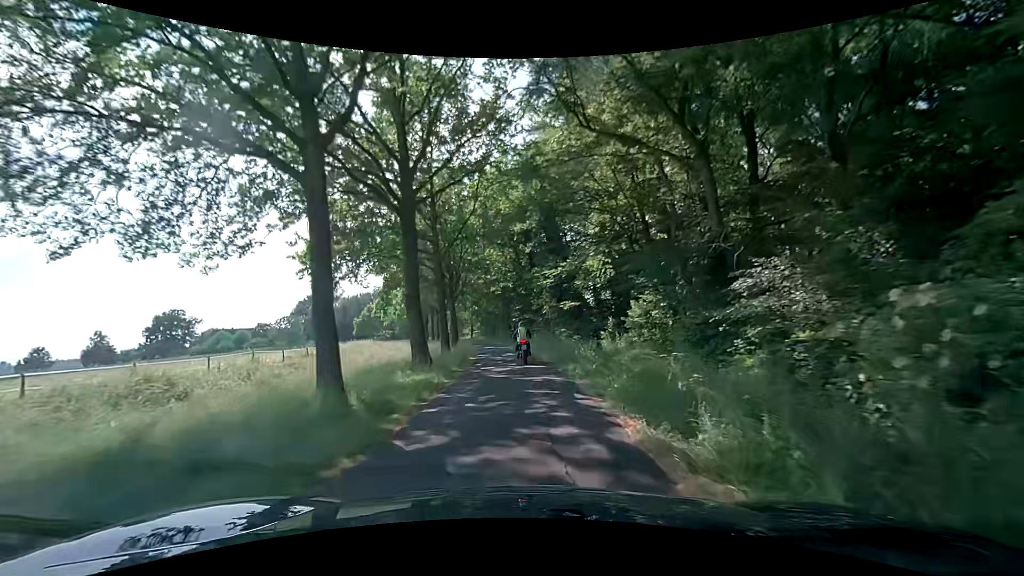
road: unclassified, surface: asphalt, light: Day
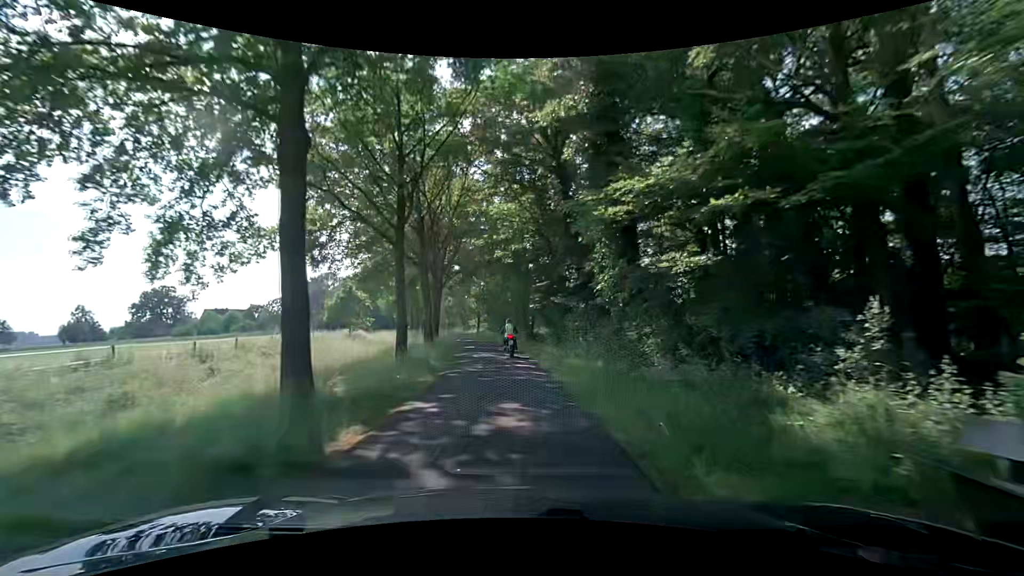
(-0.2, +20.9) m; -1°
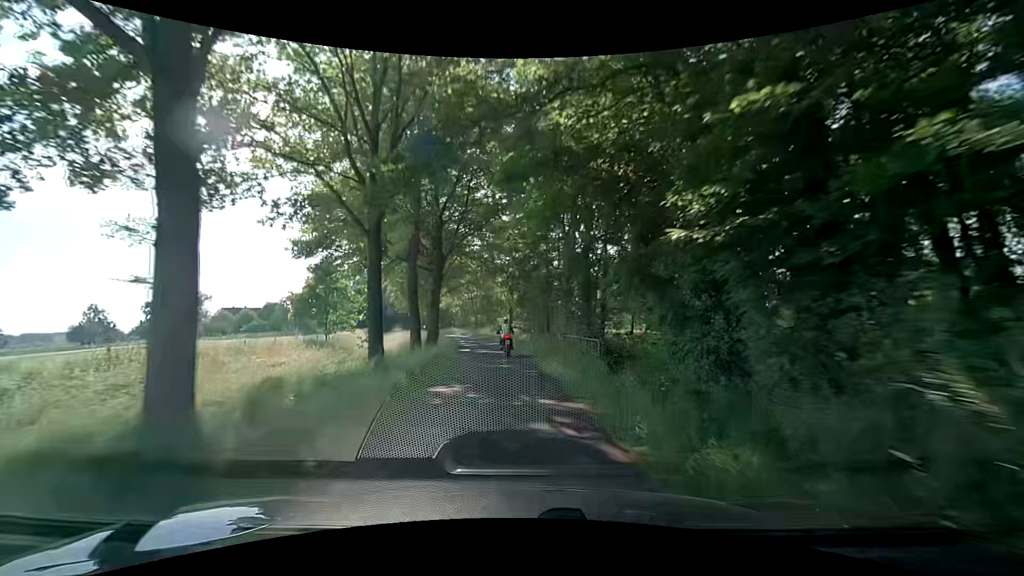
(-1.2, +22.0) m; -5°
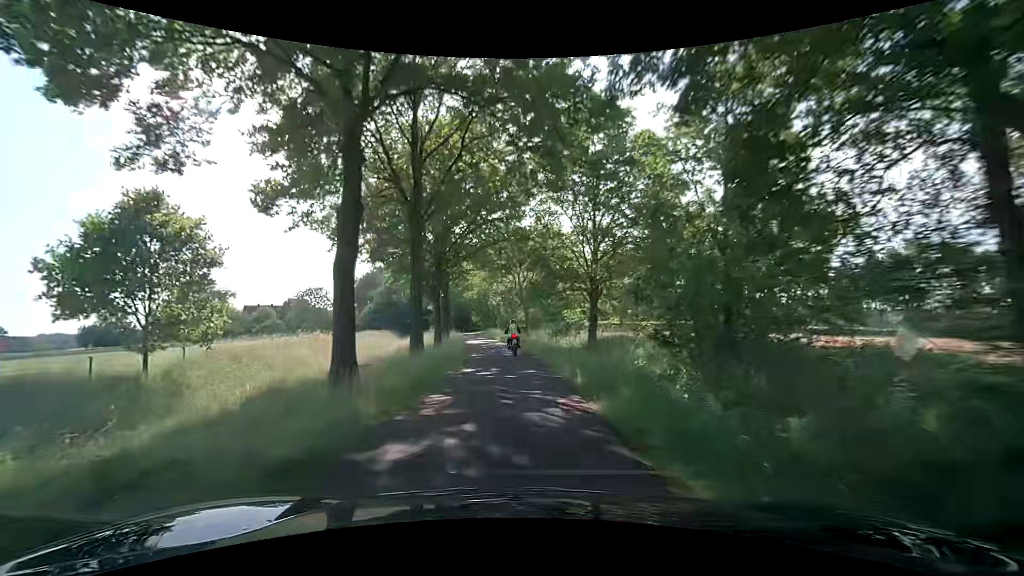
(-2.1, +30.0) m; -8°
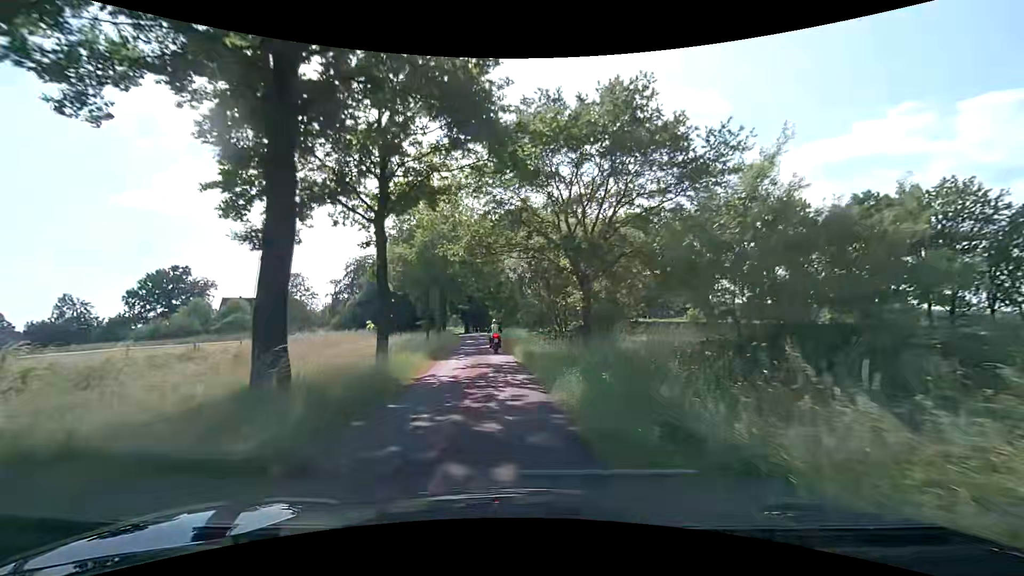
(-0.6, +28.9) m; -2°
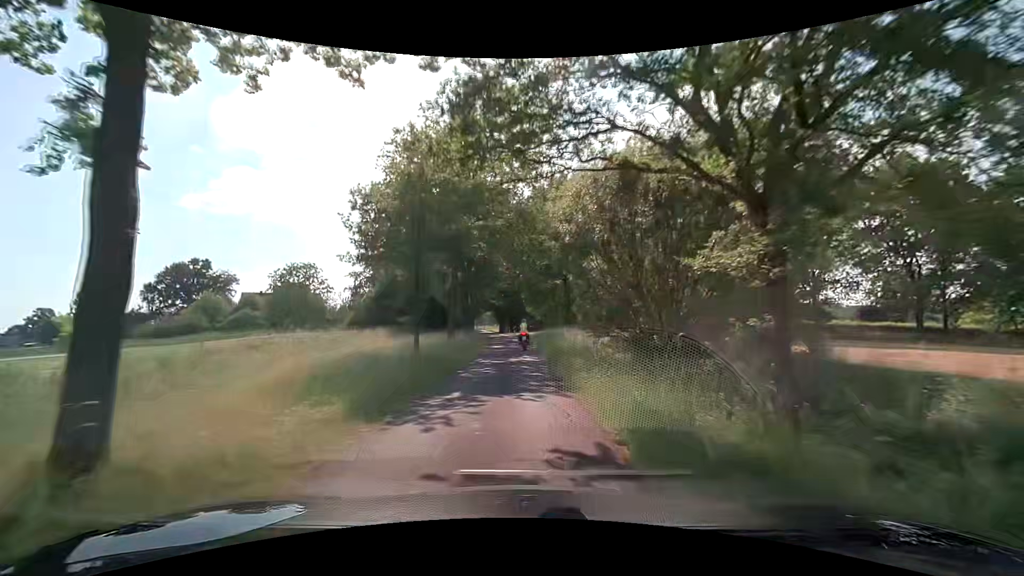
(-0.7, +13.0) m; -5°
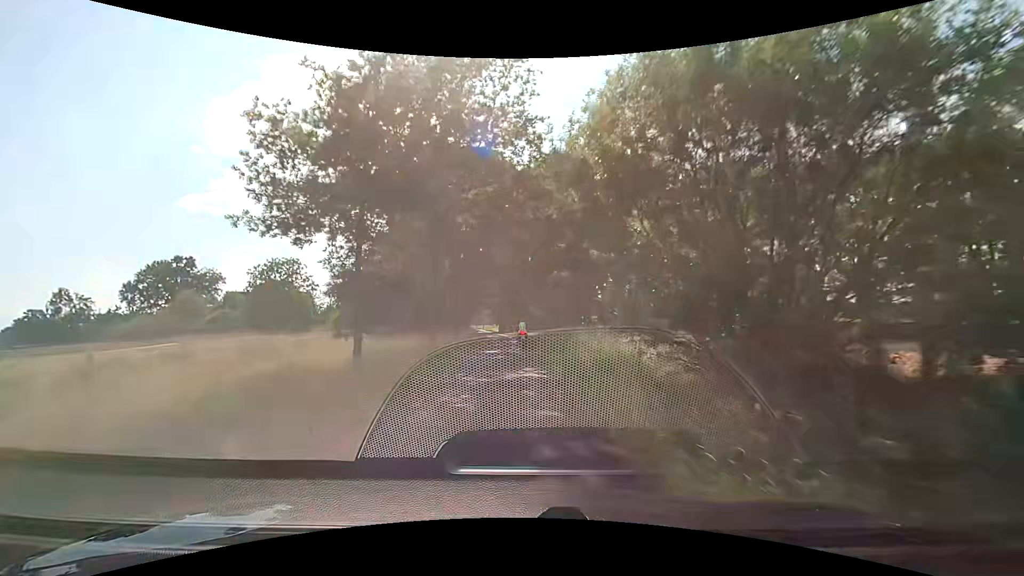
(0.0, +6.3) m; 0°
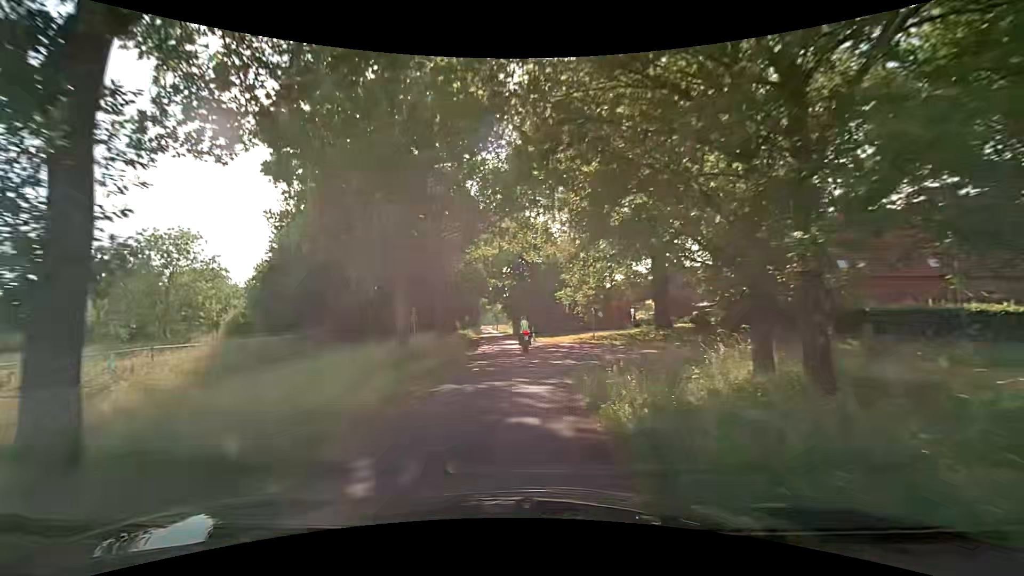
(-0.3, +28.6) m; -3°
(0, +10) (-1, +20) (-1, +30) (-2, +40) (-3, +50) (-3, +60) (-4, +70) (-5, +80) (-5, +90) (-6, +100) m
